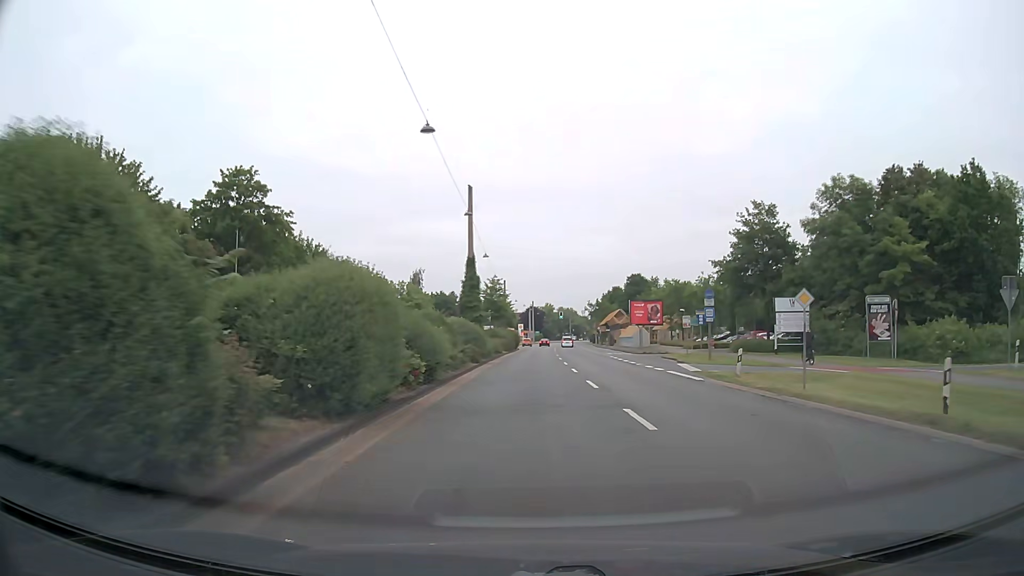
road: primary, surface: asphalt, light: Day
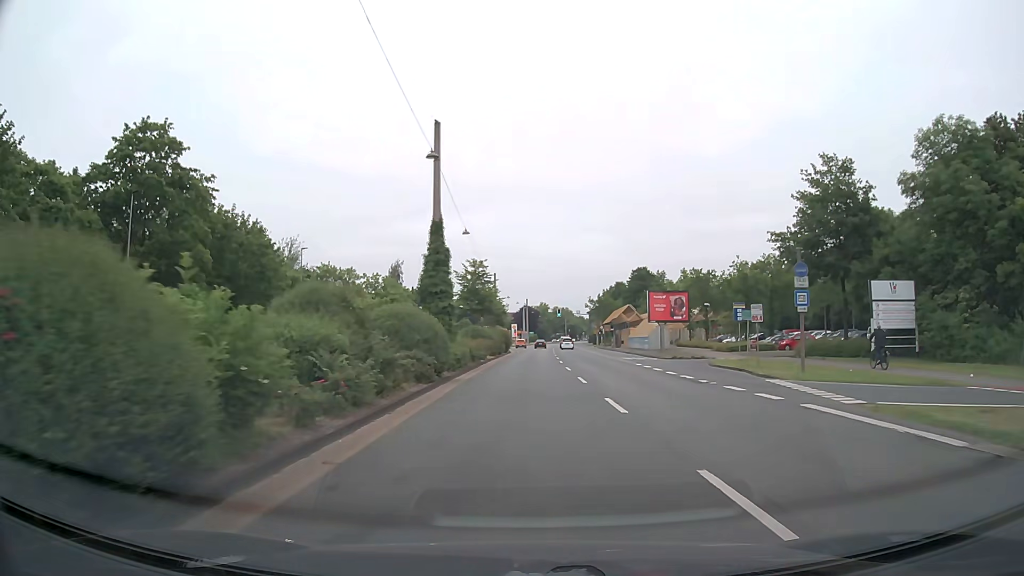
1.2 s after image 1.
(+0.1, +15.1) m; +1°
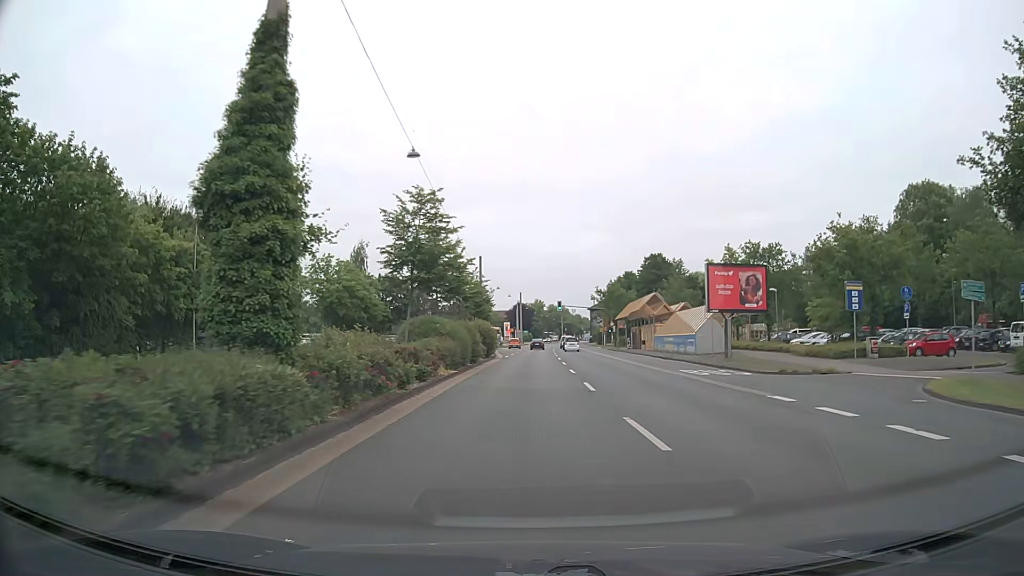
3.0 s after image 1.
(+0.1, +21.8) m; +1°
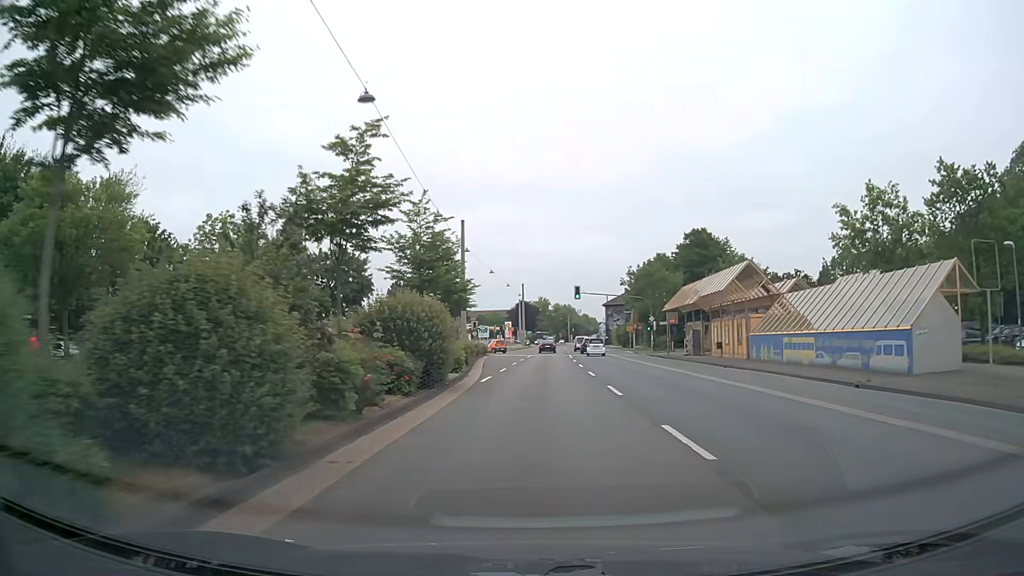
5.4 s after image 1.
(0.0, +28.4) m; 0°
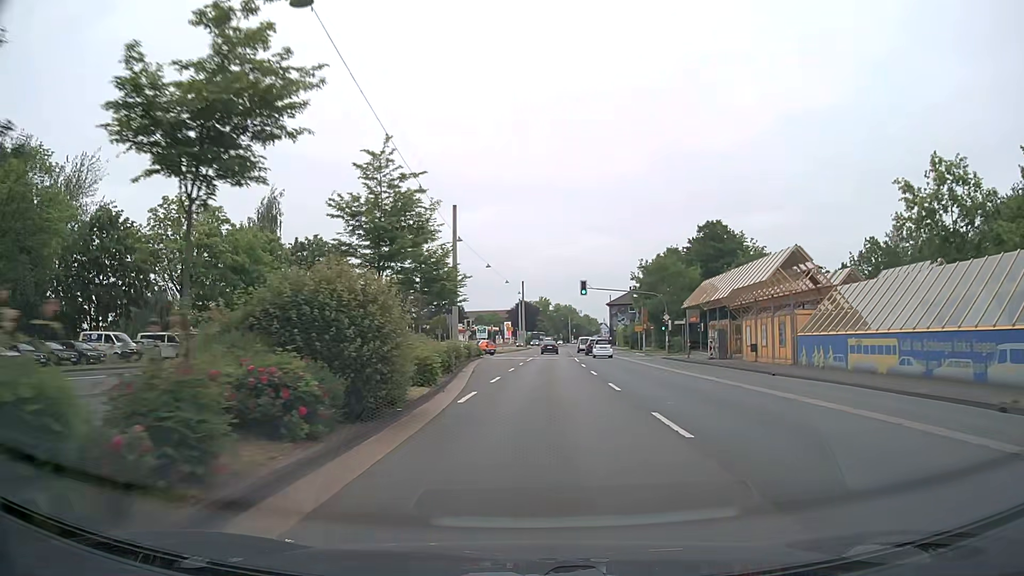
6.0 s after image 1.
(-0.1, +7.2) m; 0°
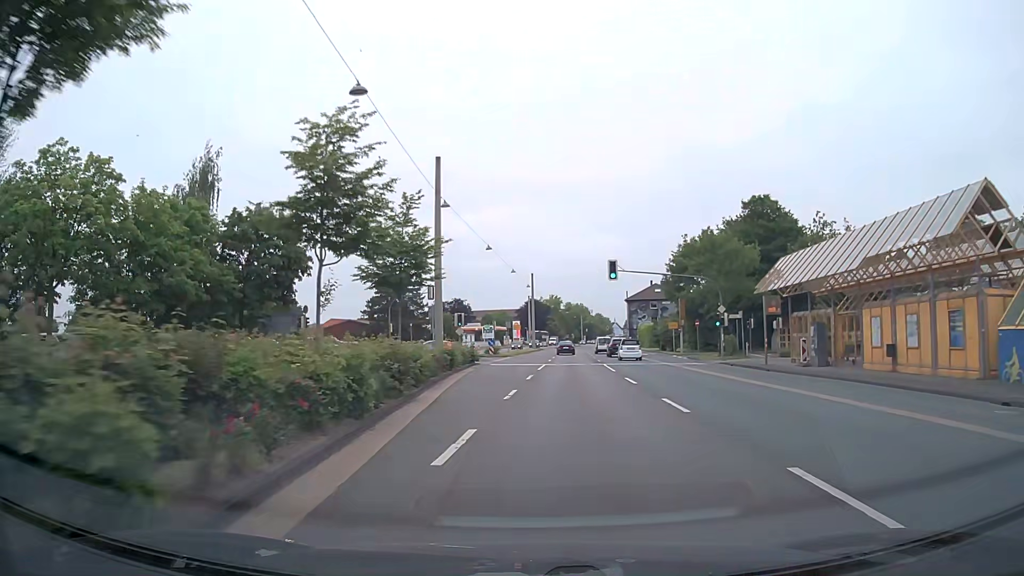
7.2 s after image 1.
(-0.1, +14.9) m; -1°
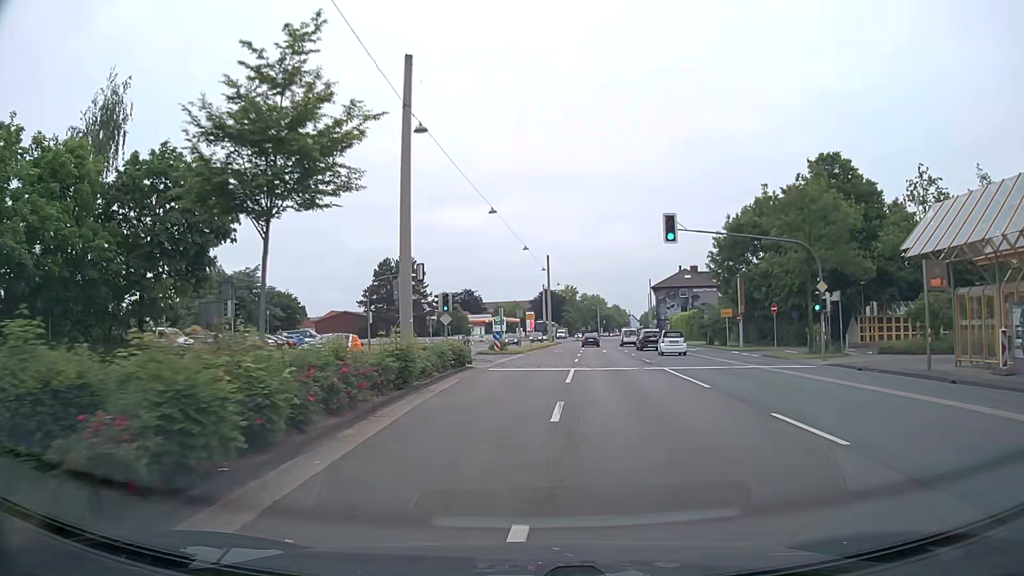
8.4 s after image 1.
(-0.3, +14.1) m; -2°
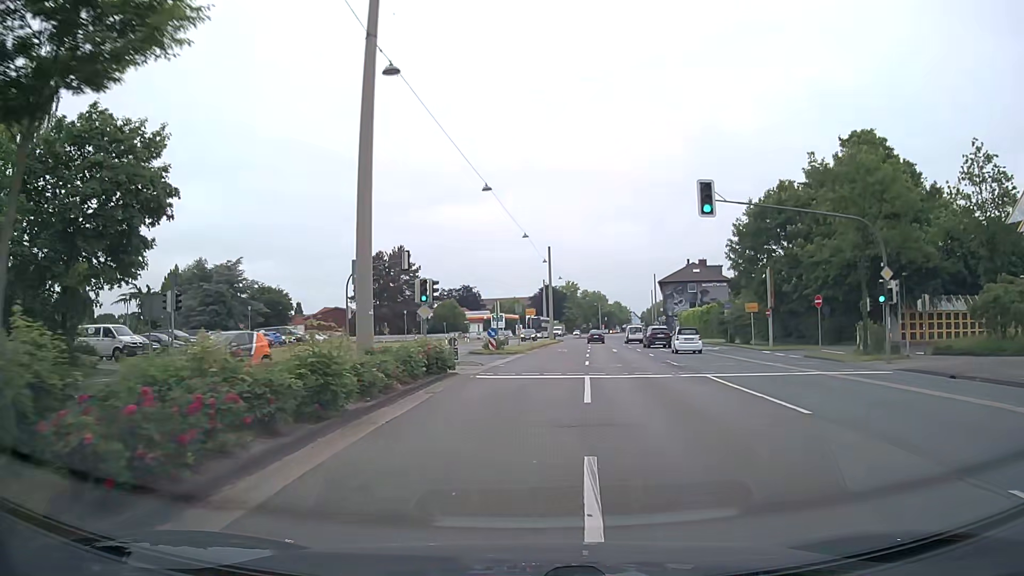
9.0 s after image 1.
(0.0, +6.2) m; 0°
